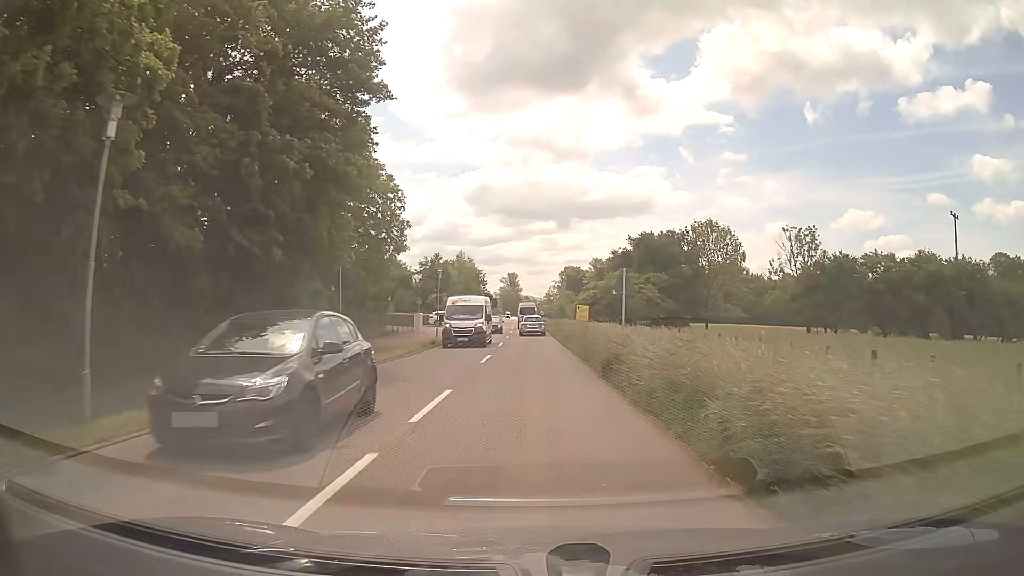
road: secondary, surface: asphalt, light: Day
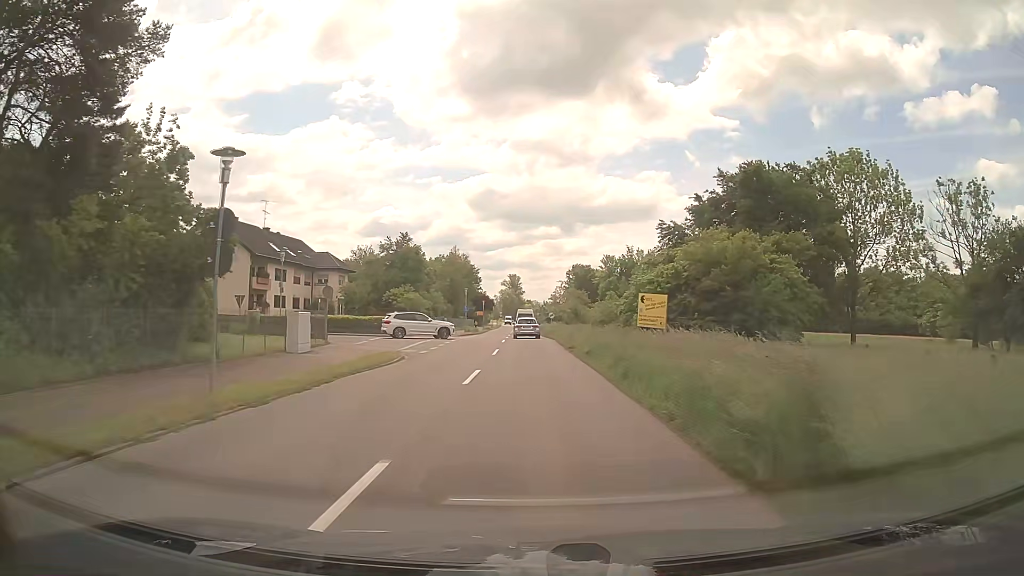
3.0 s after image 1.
(0.0, +30.5) m; 0°
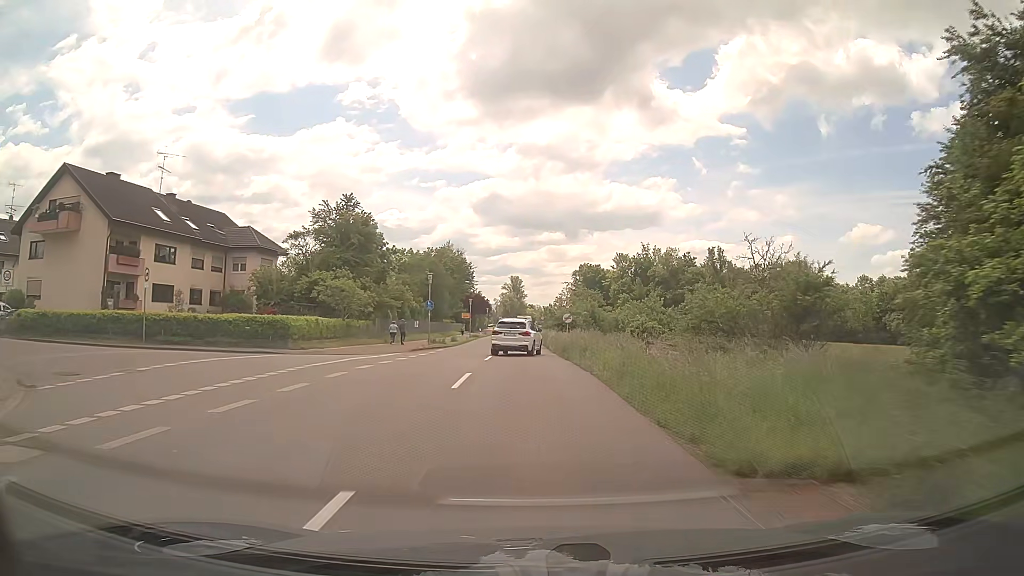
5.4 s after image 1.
(+0.1, +25.3) m; 0°
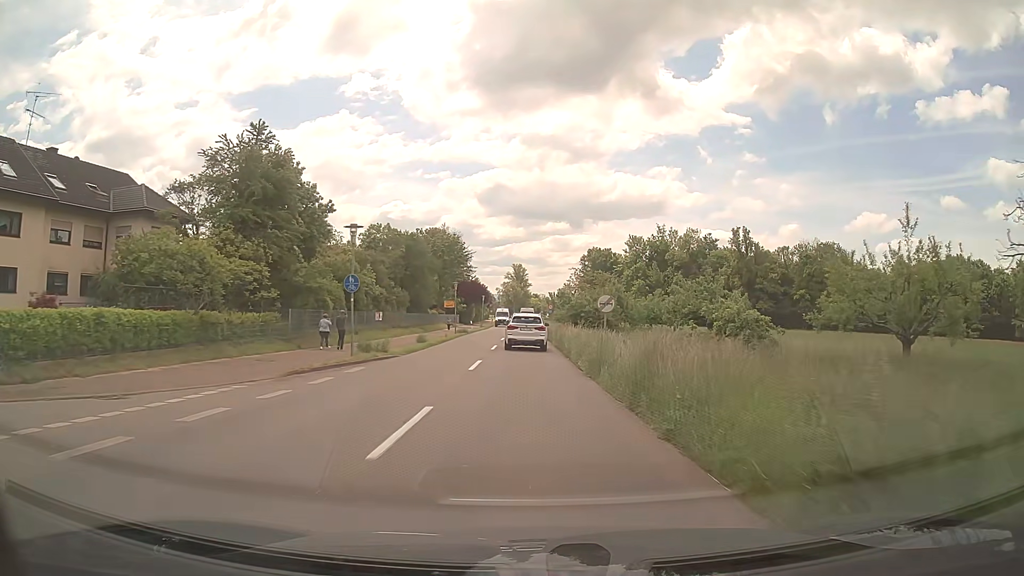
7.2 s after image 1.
(-0.1, +18.7) m; 0°
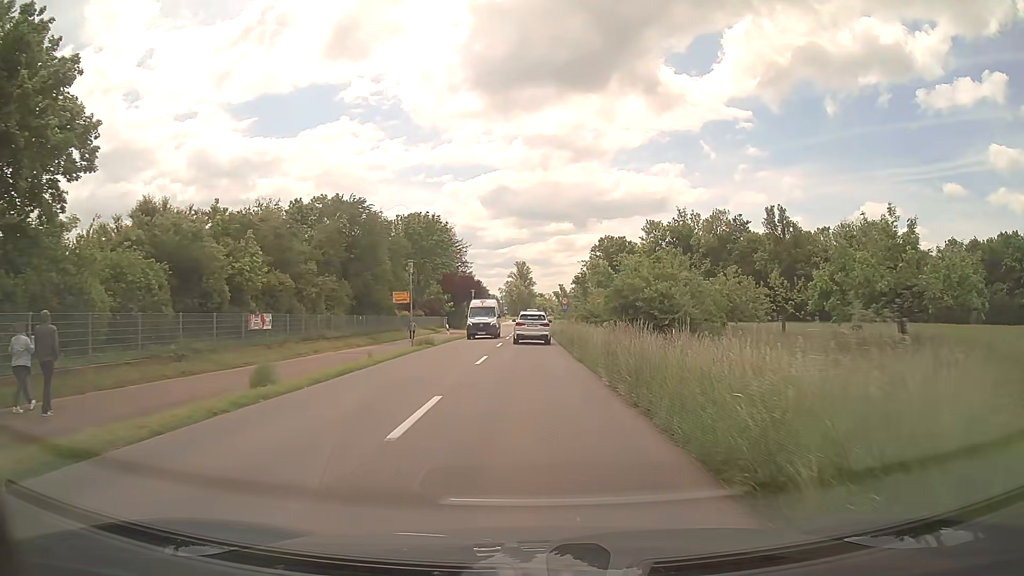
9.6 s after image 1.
(-0.1, +23.0) m; 0°
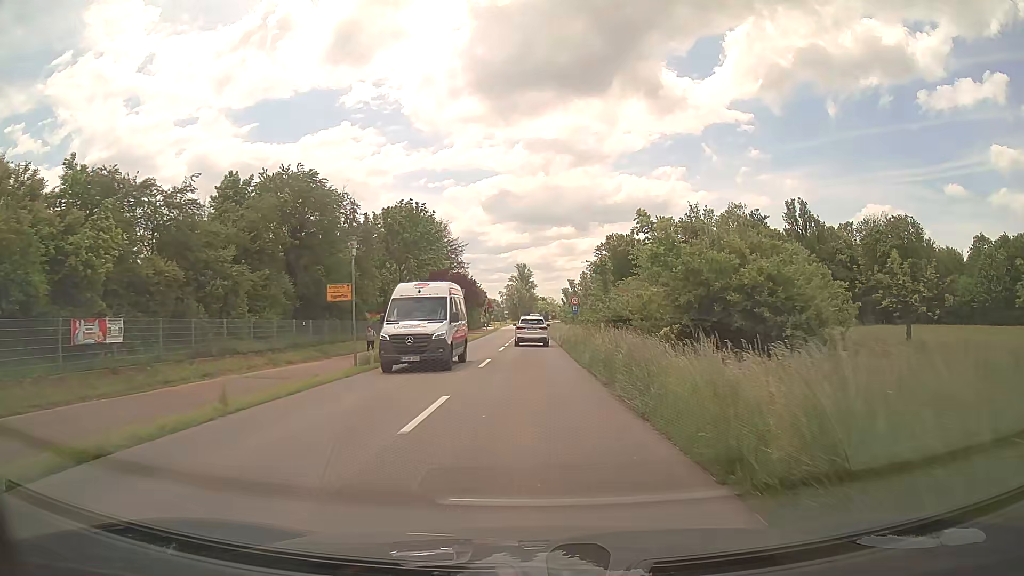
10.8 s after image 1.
(0.0, +11.4) m; 0°
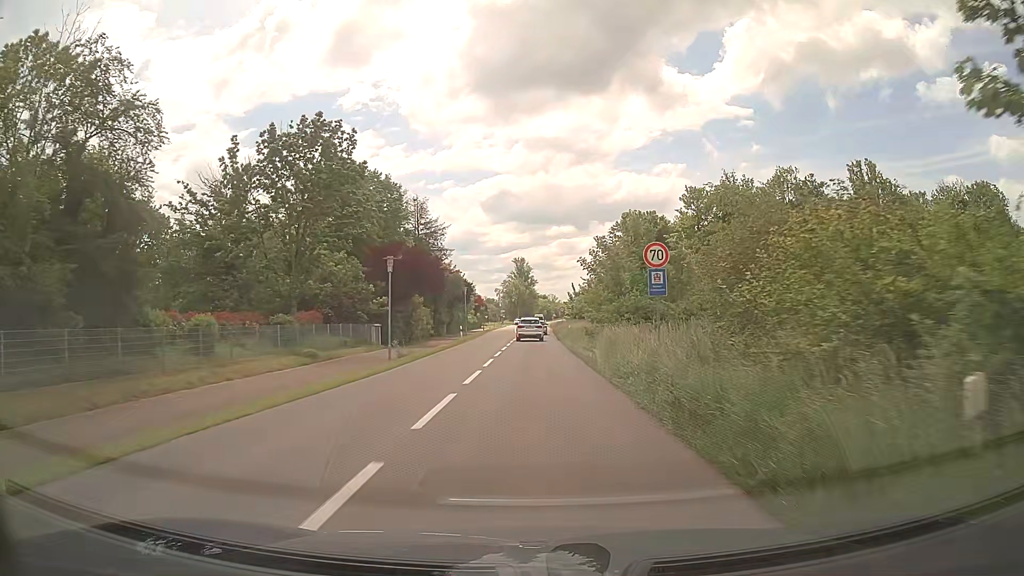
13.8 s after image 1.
(-0.1, +29.8) m; 0°
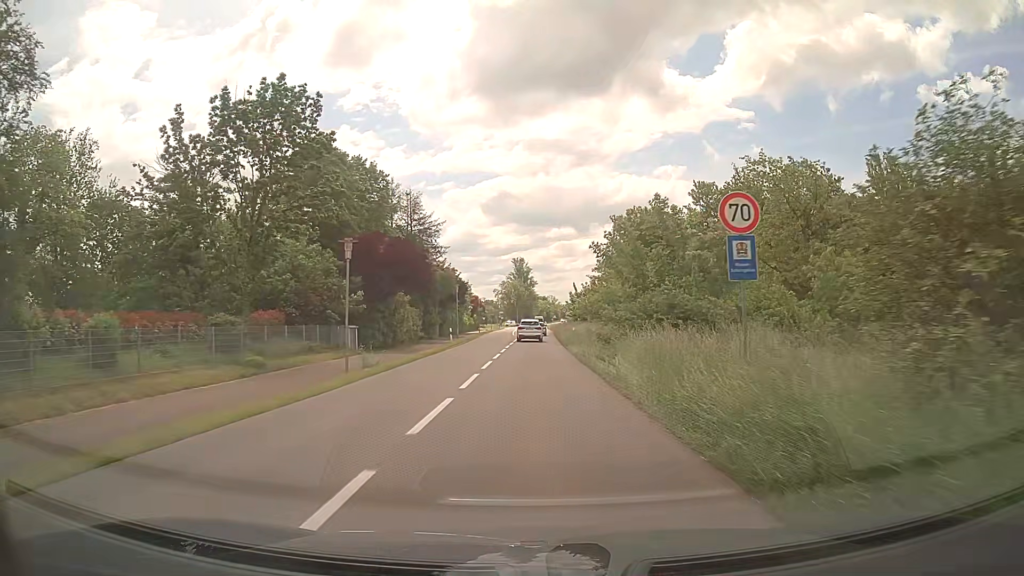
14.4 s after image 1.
(0.0, +6.5) m; +1°
(0, +10) (0, +20) (0, +30) (0, +40) (0, +50) (0, +60) (0, +70) (0, +80) (+1, +90) (+1, +100) m
